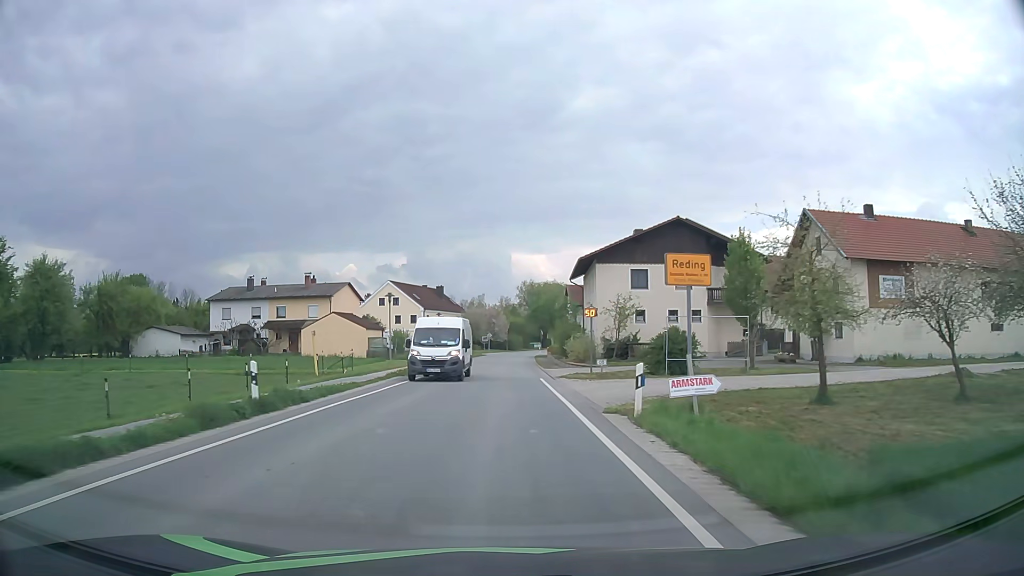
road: secondary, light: Day
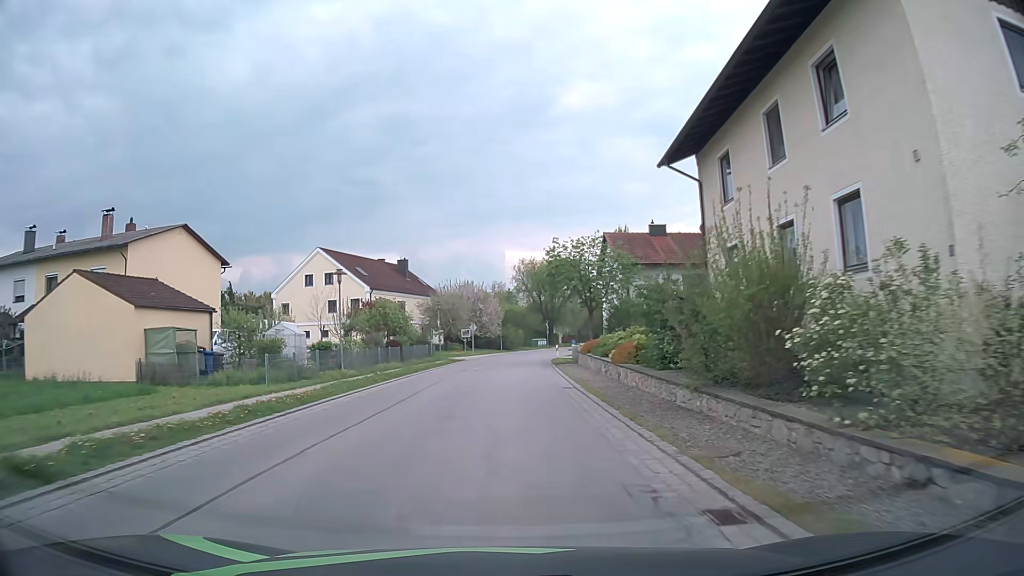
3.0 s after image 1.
(+0.2, +37.7) m; 0°
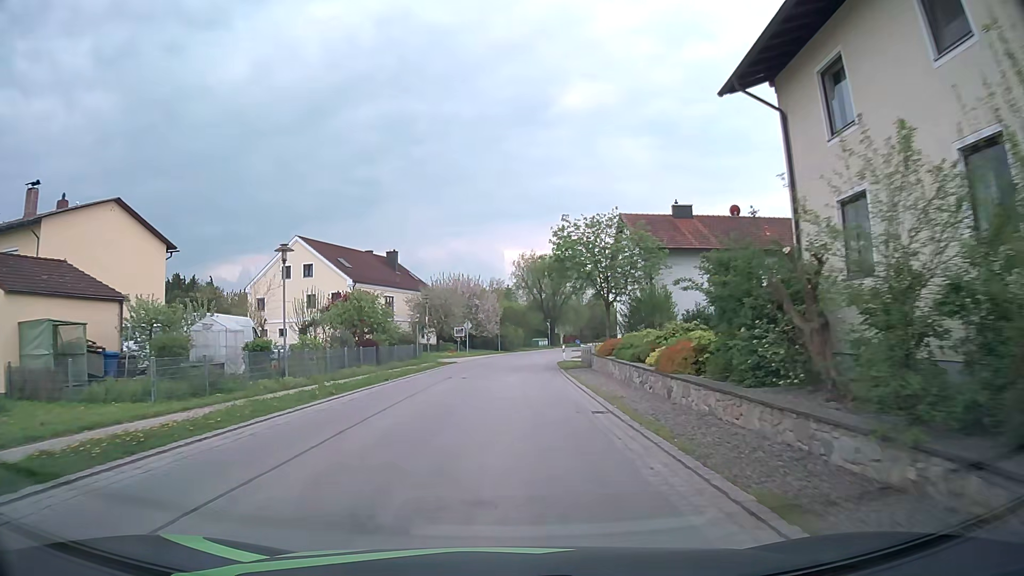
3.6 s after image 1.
(0.0, +7.2) m; 0°
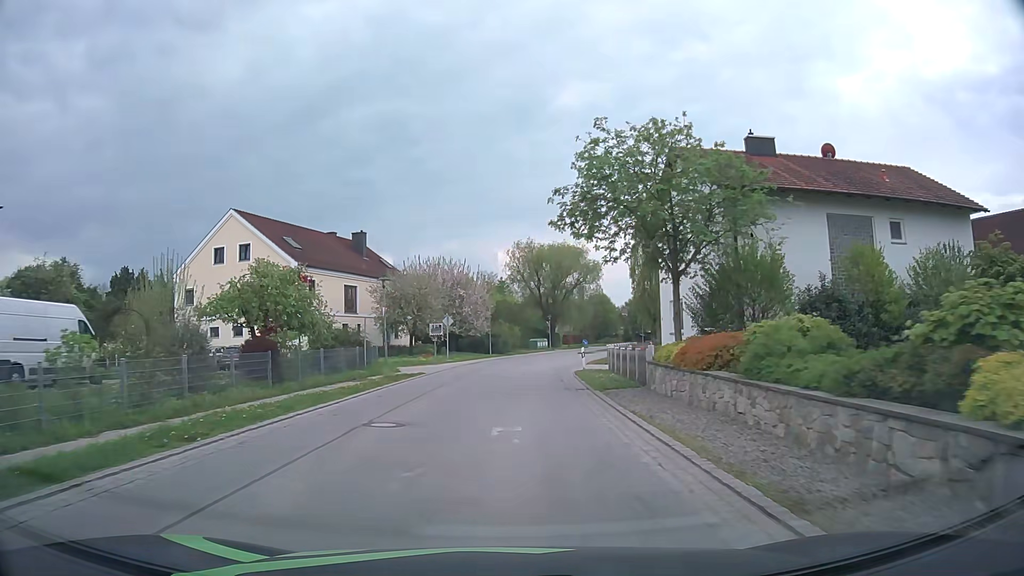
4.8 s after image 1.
(+0.1, +14.6) m; +1°
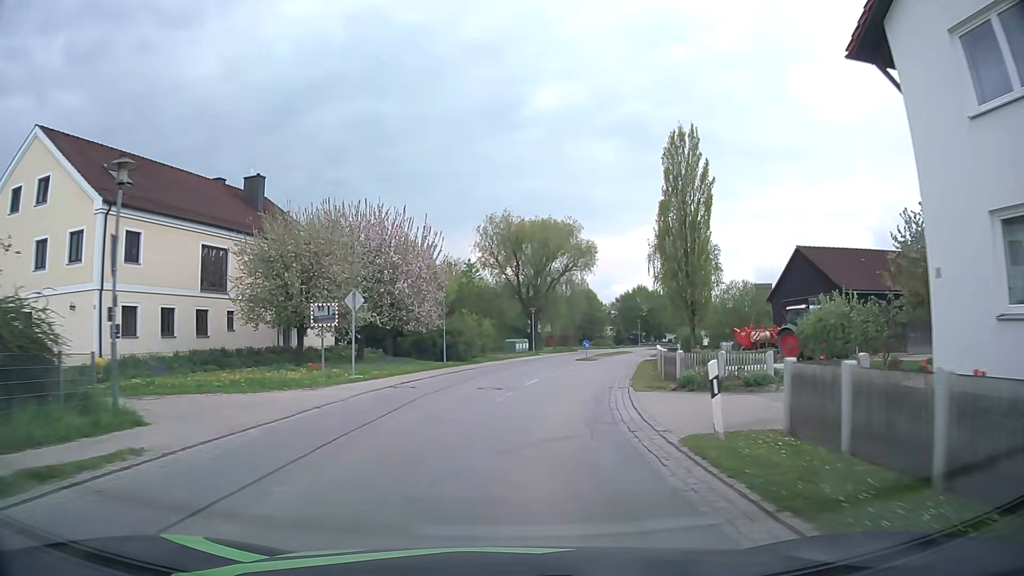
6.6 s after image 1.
(+0.2, +22.1) m; +2°
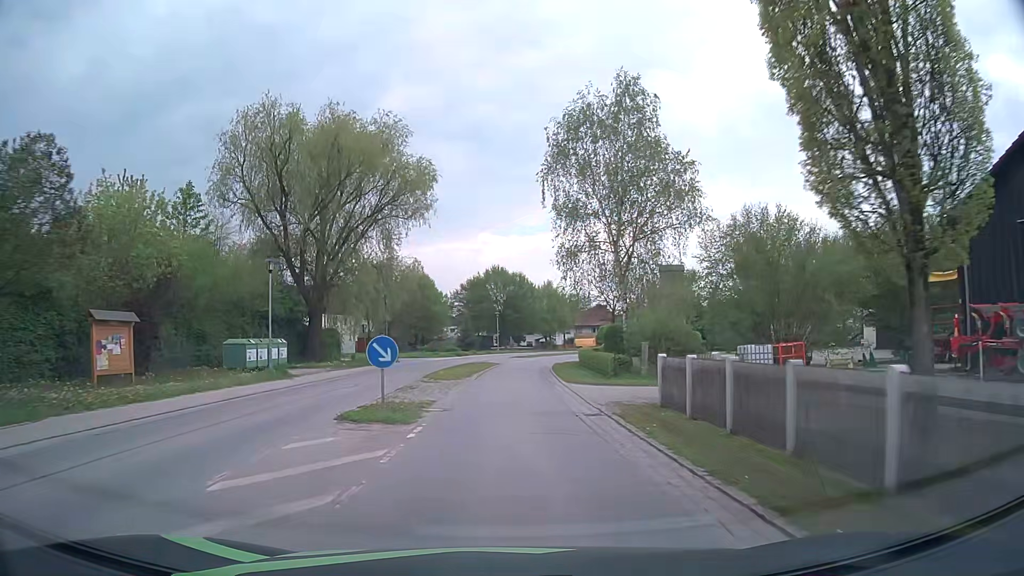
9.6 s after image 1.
(+4.8, +37.5) m; +14°
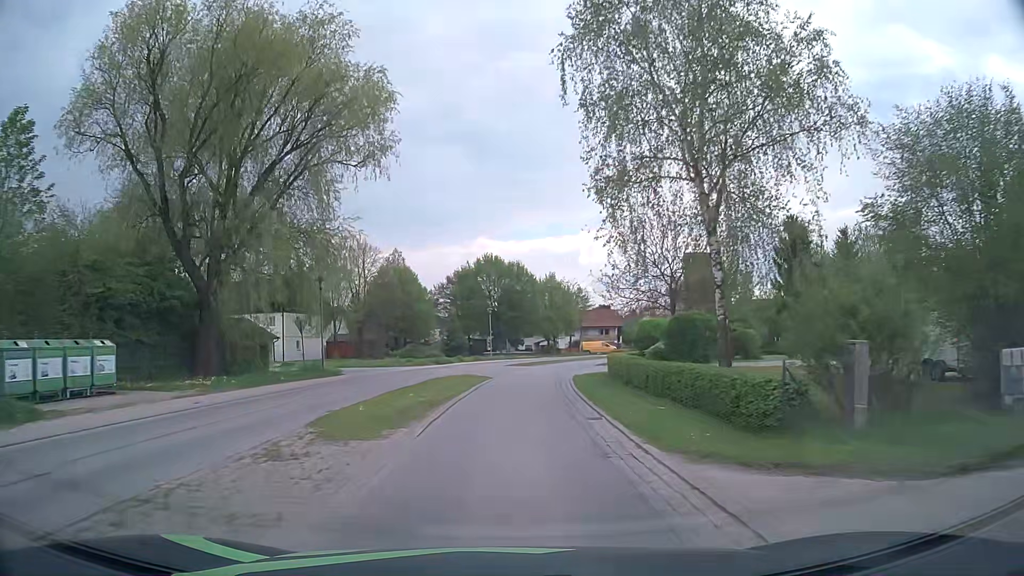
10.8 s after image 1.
(0.0, +15.5) m; 0°
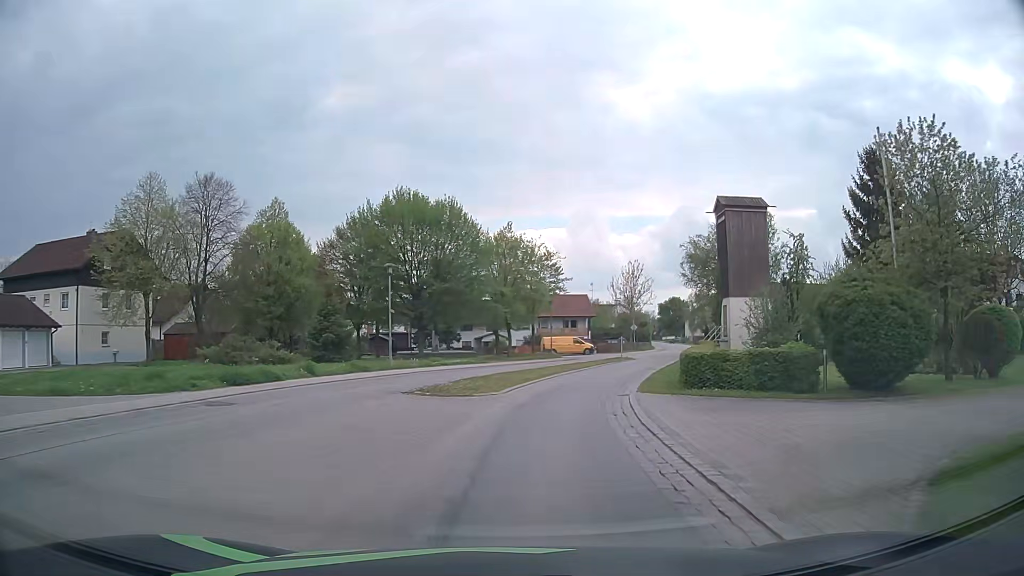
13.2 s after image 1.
(+0.8, +30.0) m; +5°
(0, +10) (+2, +20) (+4, +30) (+8, +39) (+11, +48) (+15, +58) (+18, +67) (+21, +77) (+24, +86) (+27, +96) m
